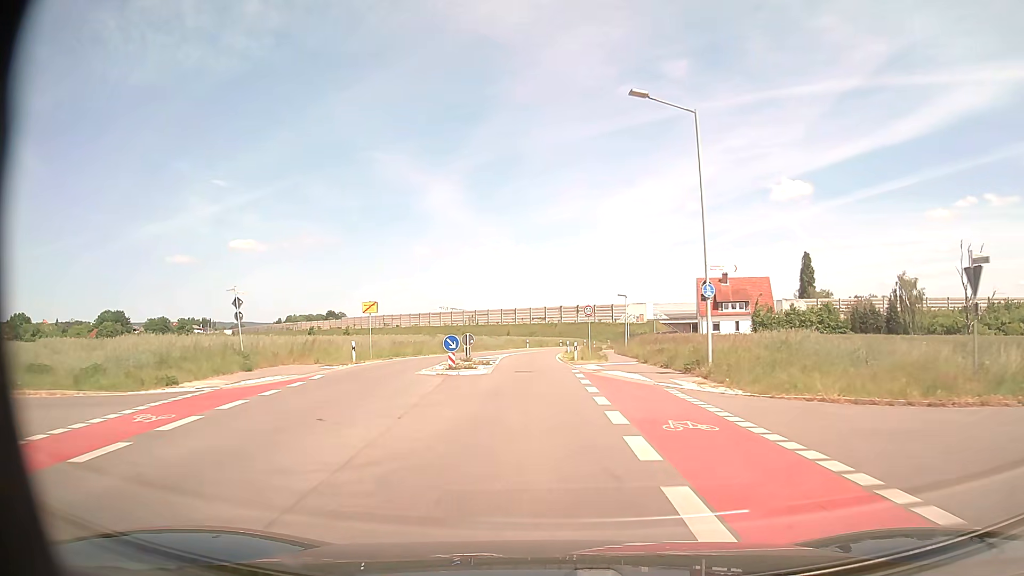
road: secondary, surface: asphalt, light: Day
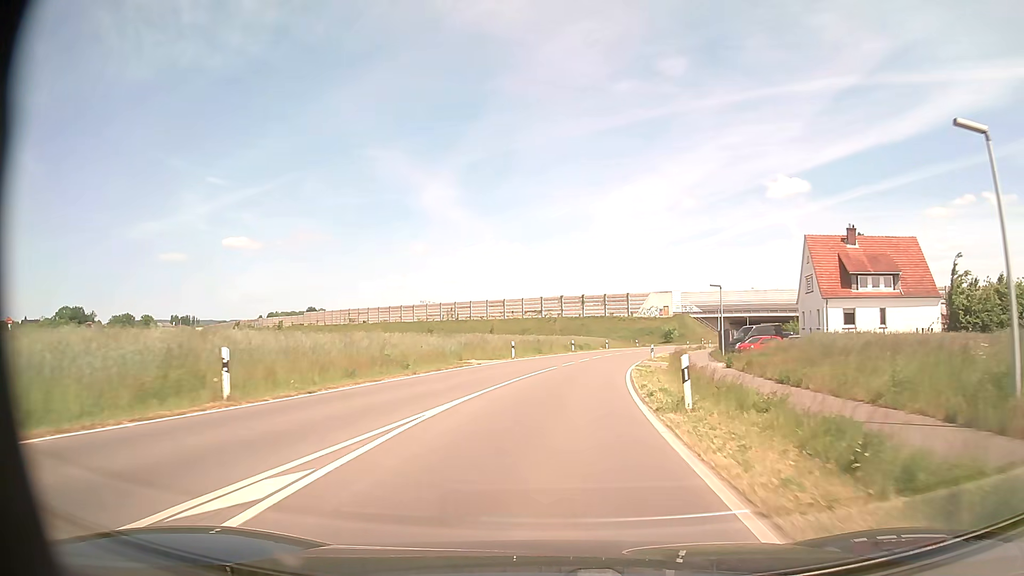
(-0.9, +43.9) m; 0°
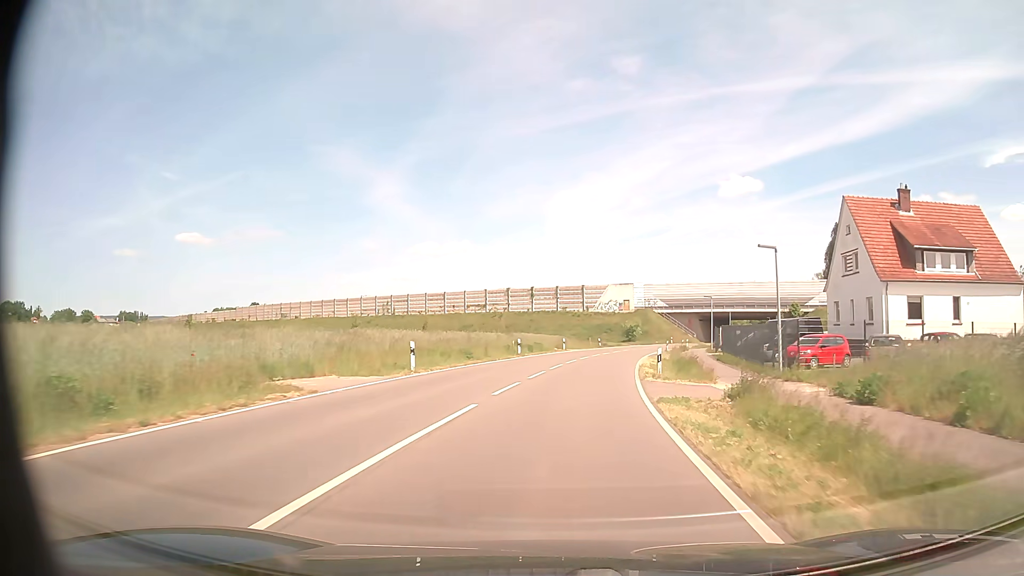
(+0.7, +17.8) m; +4°
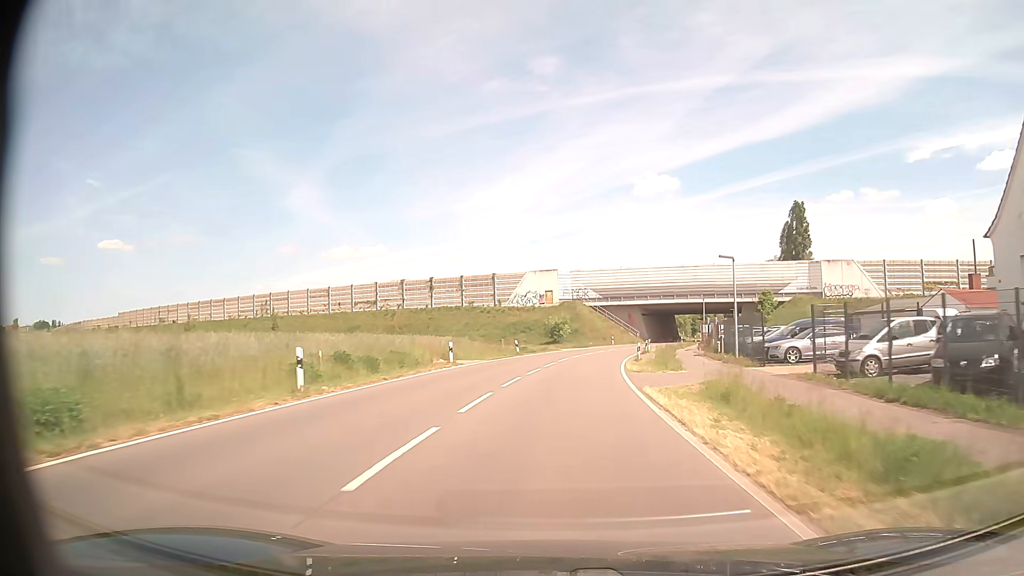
(+1.7, +27.7) m; +7°
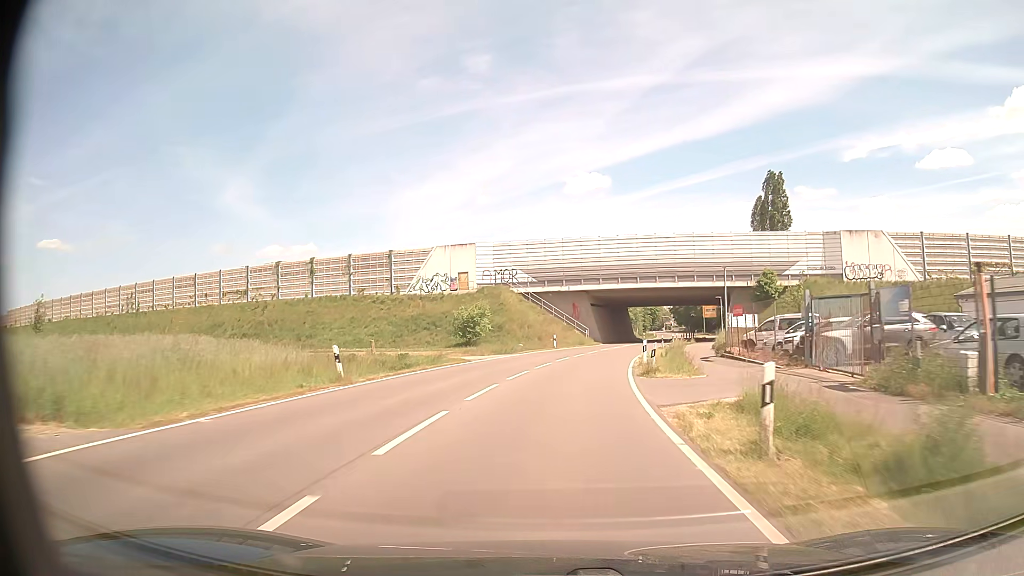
(+1.5, +28.4) m; +6°
(0, +10) (+1, +20) (+2, +30) (+4, +40) (+6, +50) (+8, +59) (+11, +69) (+13, +79) (+16, +88) (+18, +98) m
